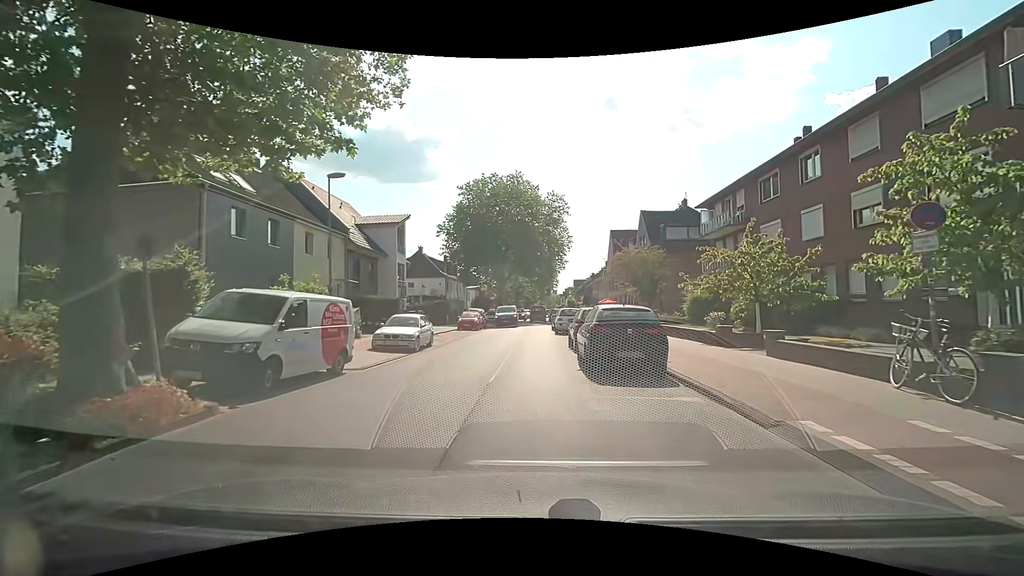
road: tertiary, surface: asphalt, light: Day
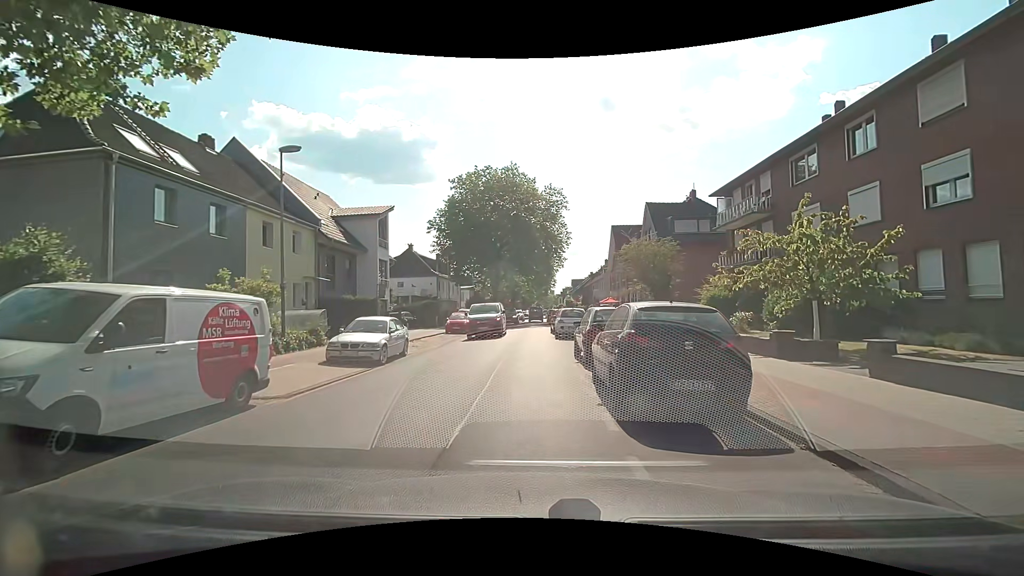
(-0.1, +3.8) m; -1°
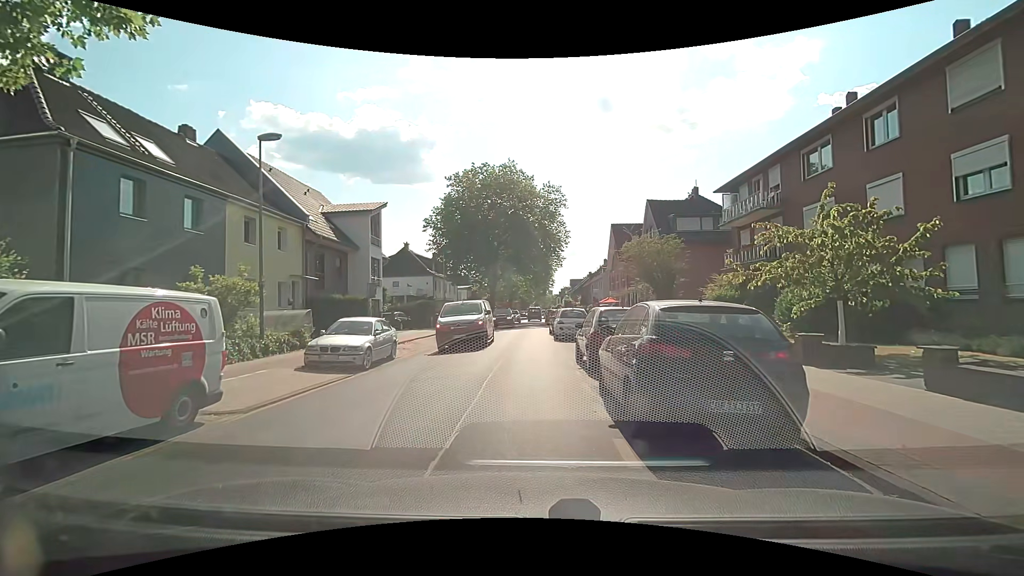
(0.0, +1.2) m; 0°
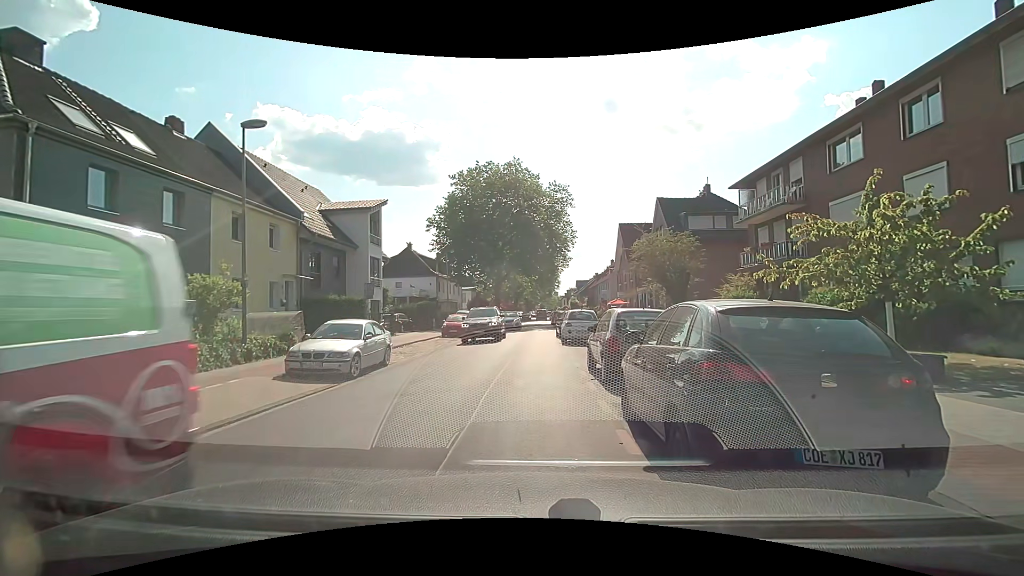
(0.0, +1.4) m; 0°
(0, +10) (0, +20) (0, +30) (0, +40) (0, +50) (0, +60) (+1, +70) (+1, +80) (+1, +90) (+1, +100) m
